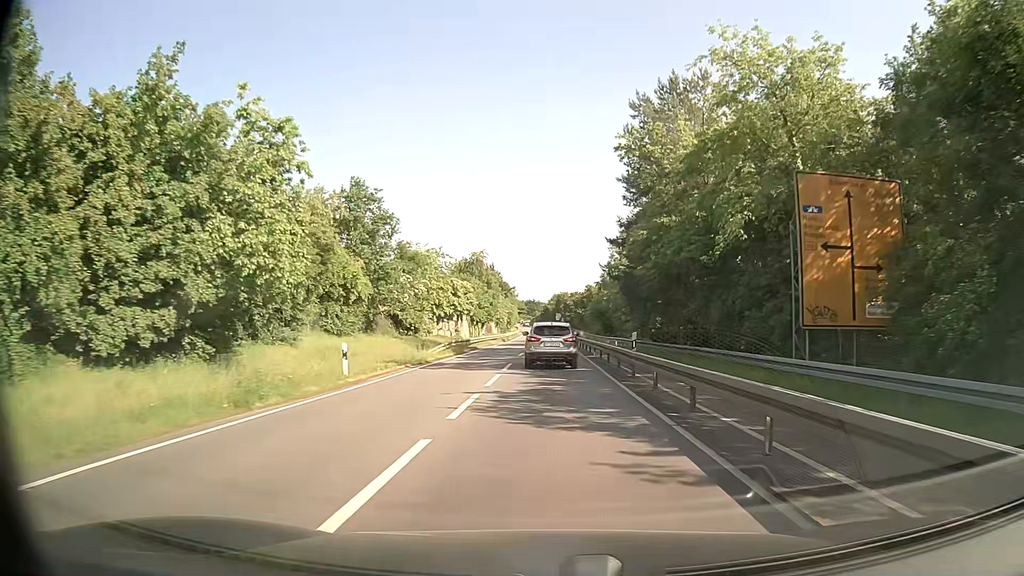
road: tertiary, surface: asphalt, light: Day
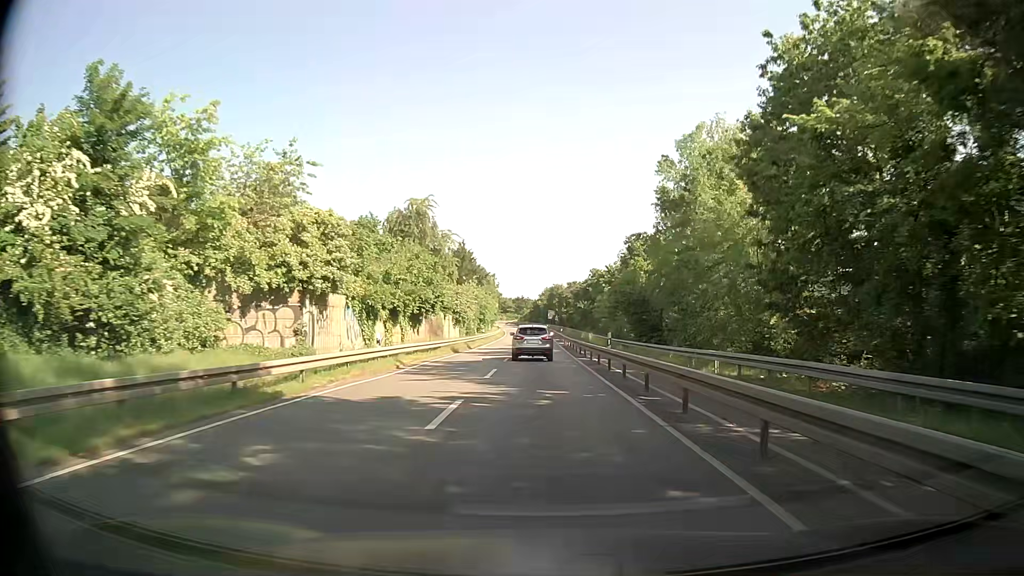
(+0.1, +36.5) m; +1°
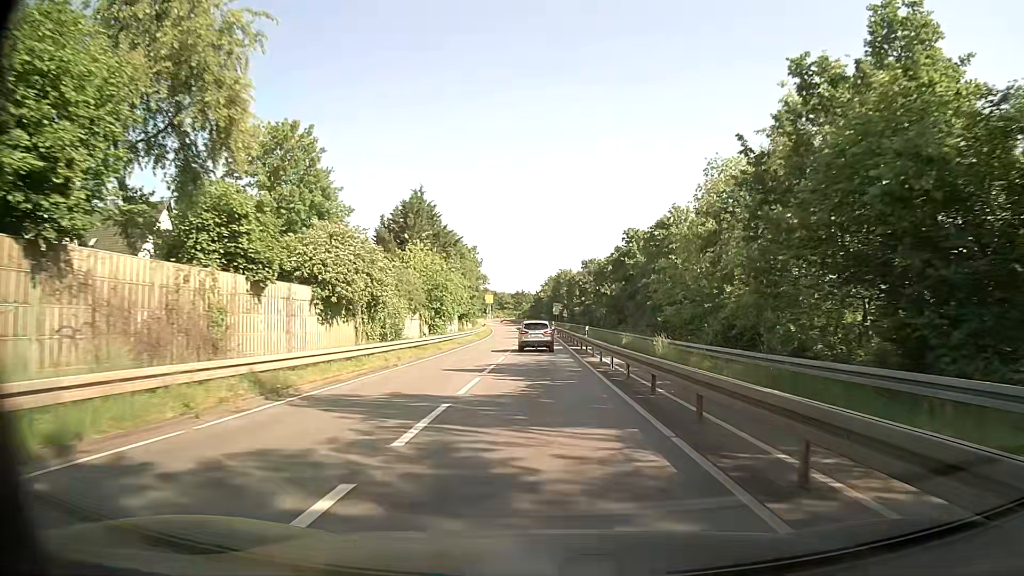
(-0.4, +37.7) m; -1°
(0, +10) (0, +20) (0, +30) (0, +40) (0, +50) (0, +60) (-1, +70) (-1, +80) (-2, +90) (-3, +100) m
